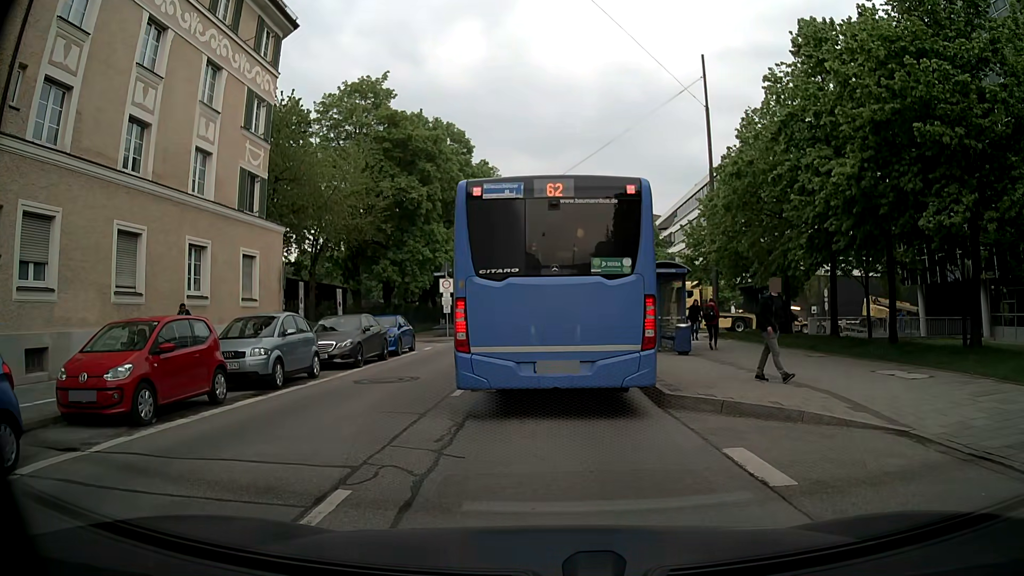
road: tertiary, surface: asphalt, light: Day
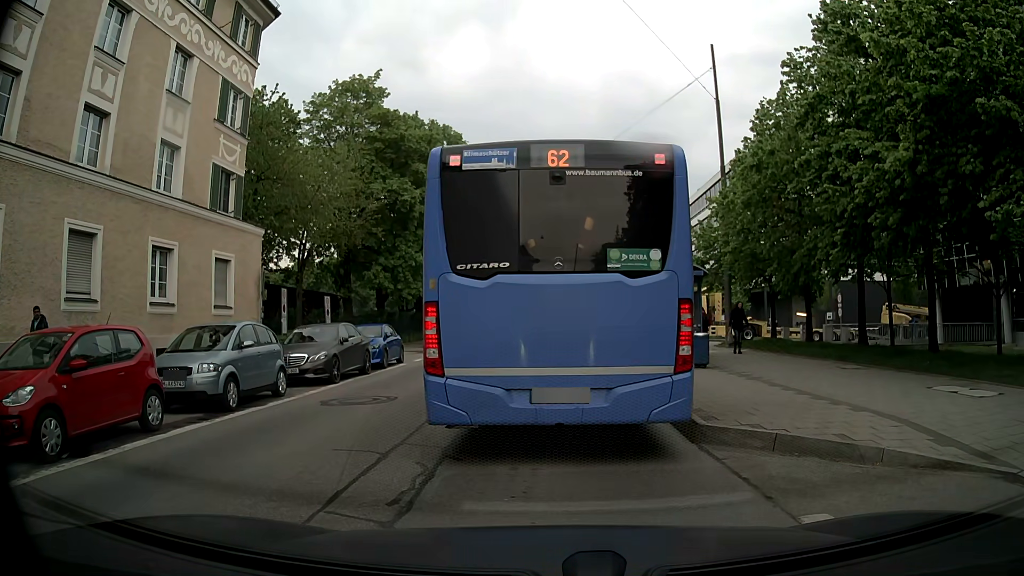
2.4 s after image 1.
(0.0, +2.1) m; 0°
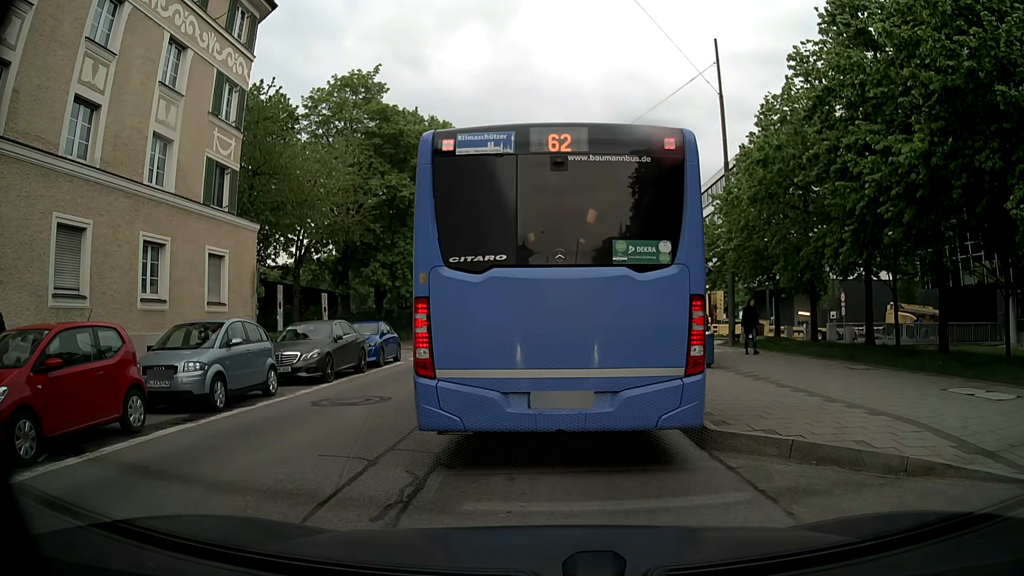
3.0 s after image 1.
(0.0, +0.5) m; 0°
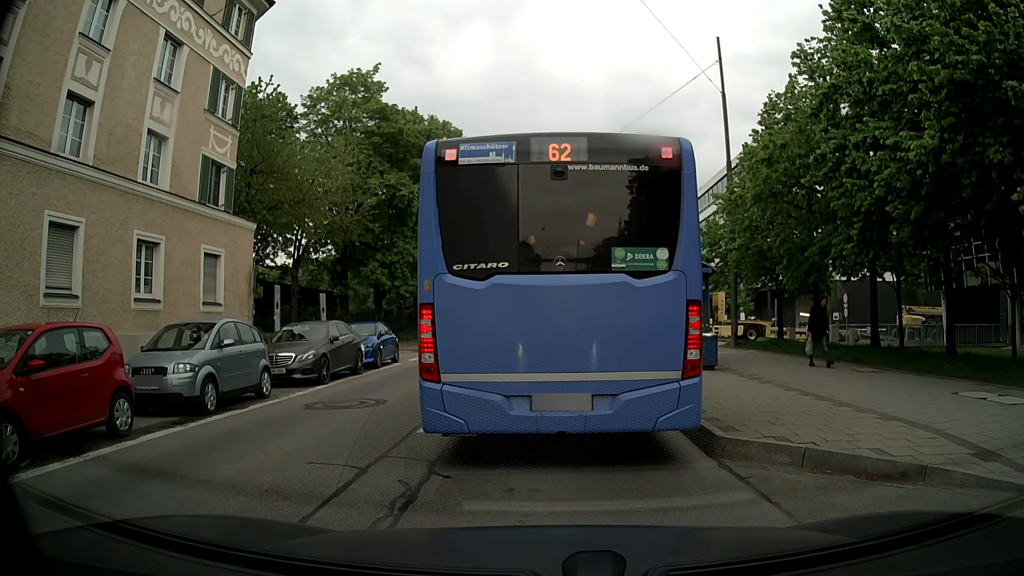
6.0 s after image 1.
(0.0, +0.4) m; 0°
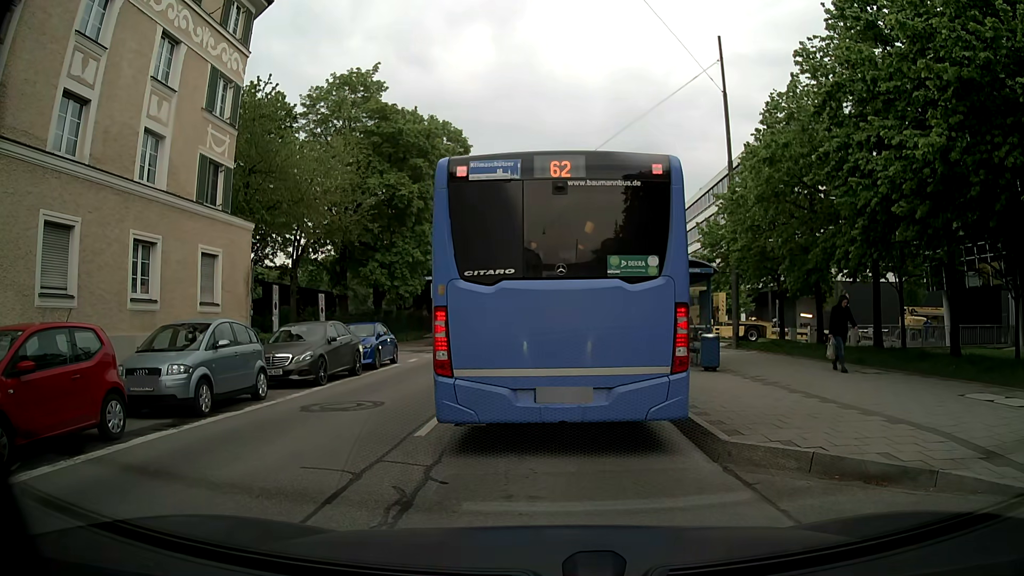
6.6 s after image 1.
(0.0, +0.2) m; 0°
